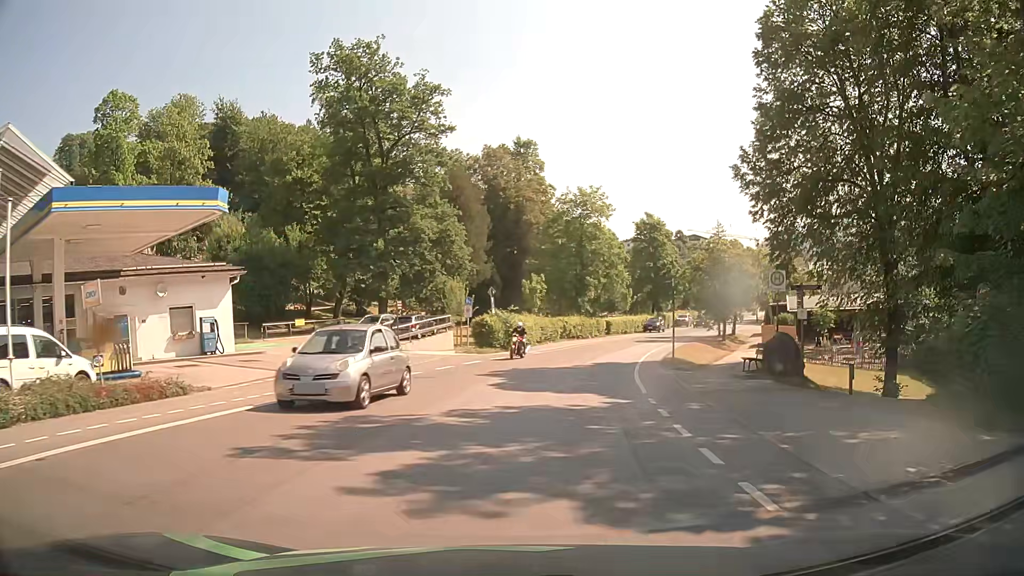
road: tertiary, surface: asphalt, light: Day
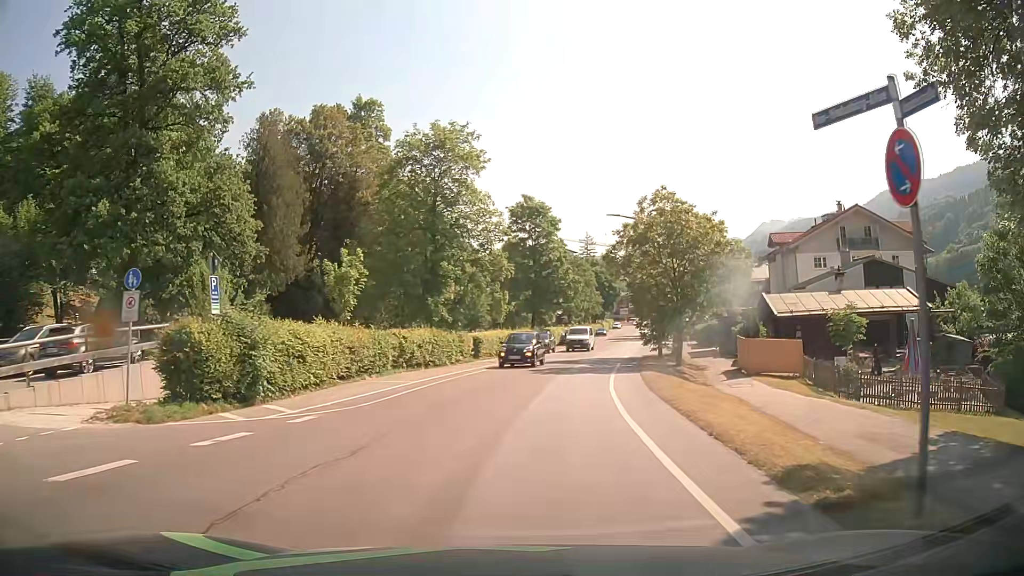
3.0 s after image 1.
(+2.3, +22.2) m; +12°
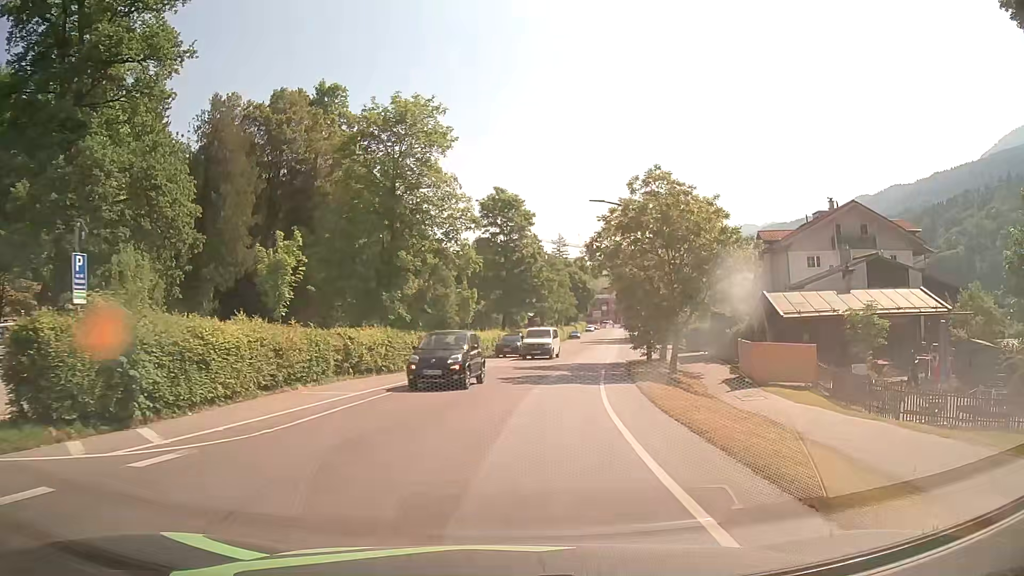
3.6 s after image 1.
(+0.1, +4.5) m; +2°
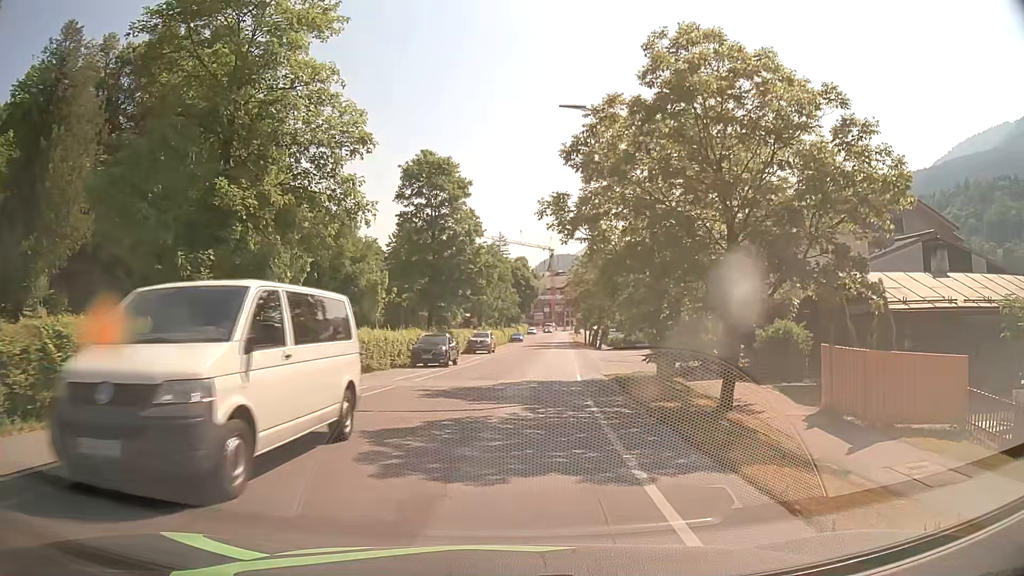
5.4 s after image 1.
(+0.8, +13.3) m; +6°
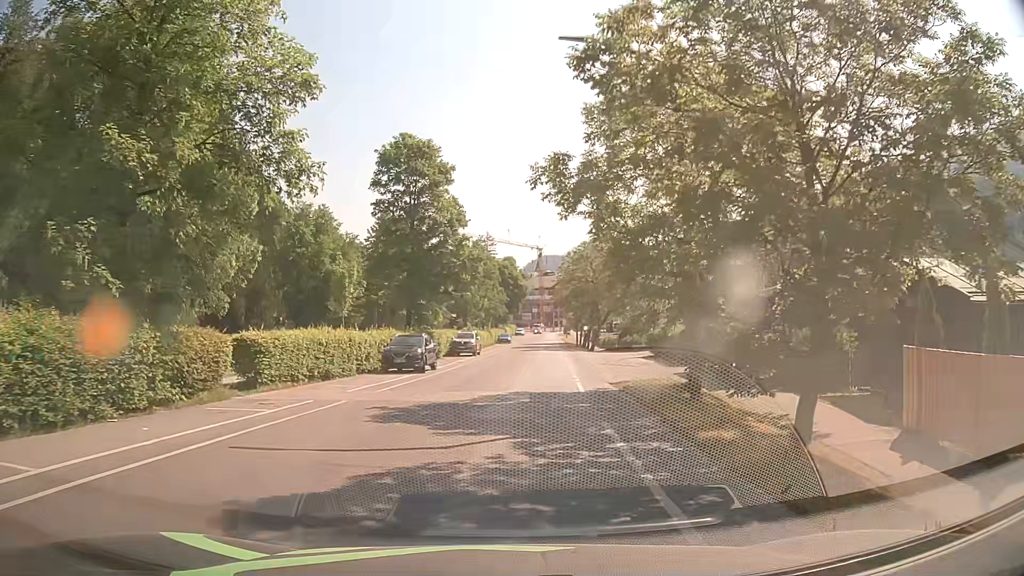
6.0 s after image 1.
(0.0, +4.5) m; 0°
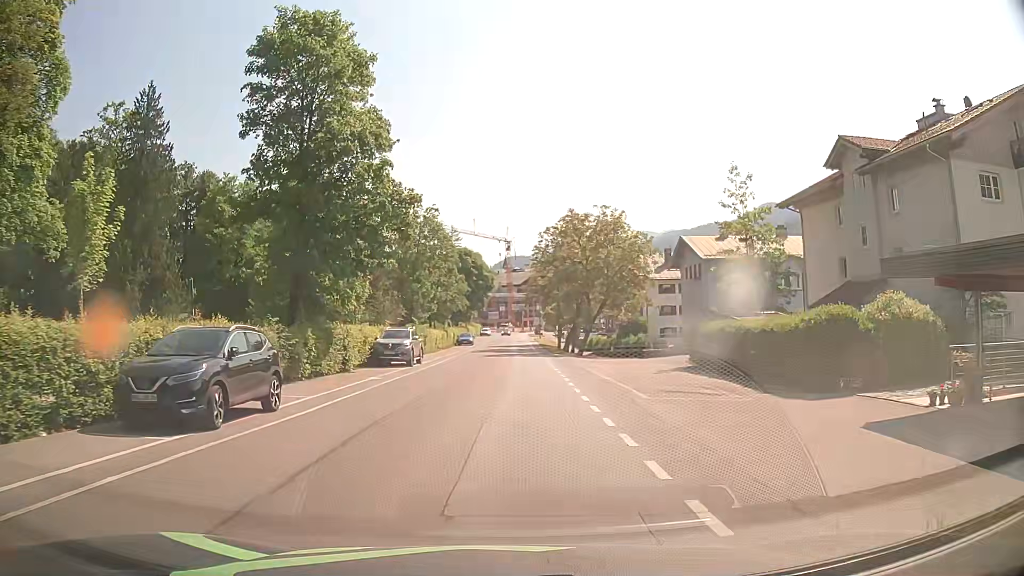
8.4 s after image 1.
(+0.6, +17.9) m; +2°
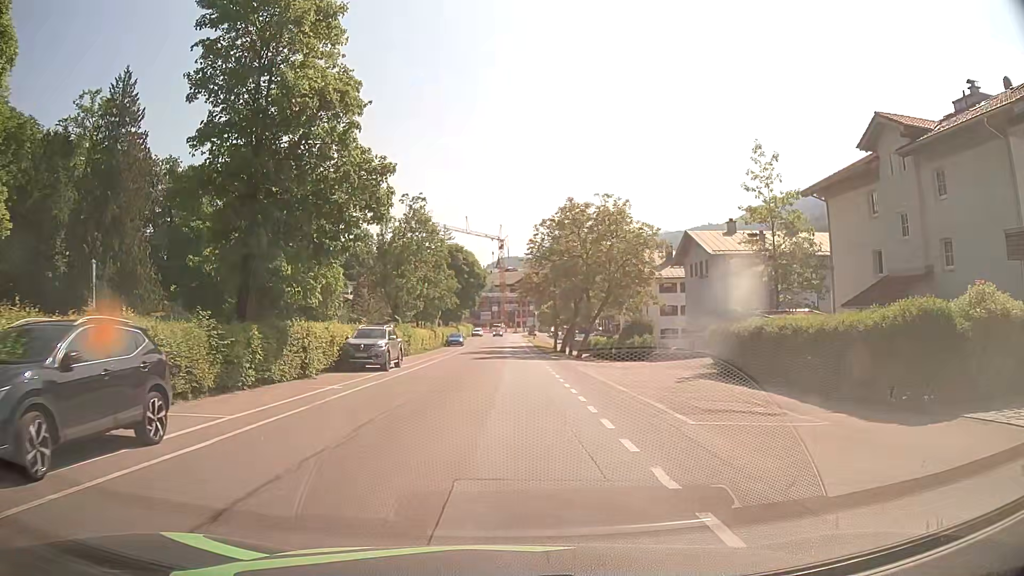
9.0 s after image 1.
(+0.1, +4.5) m; +3°
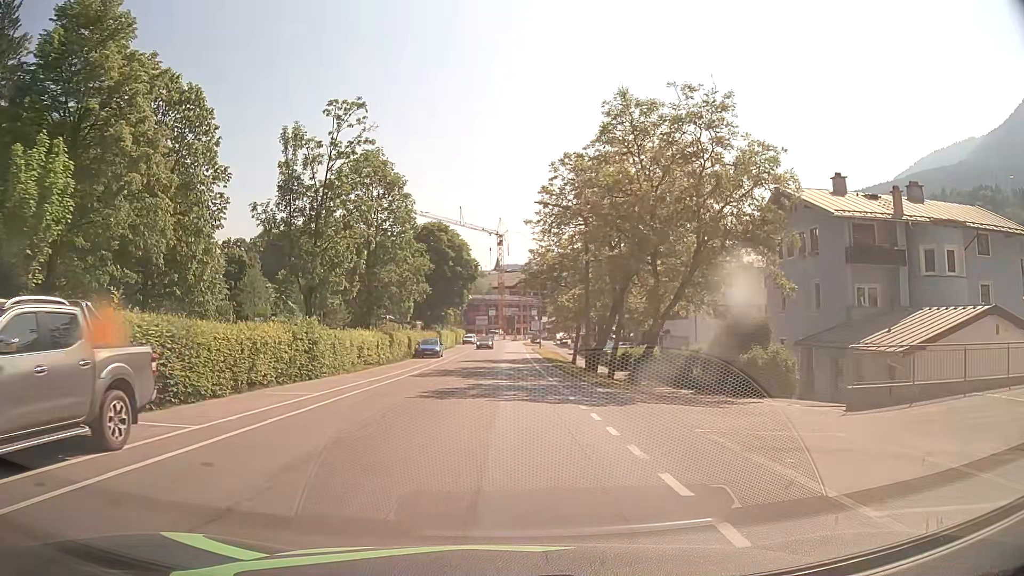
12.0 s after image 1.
(-0.4, +22.2) m; -1°
(0, +10) (0, +20) (0, +30) (0, +40) (0, +50) (0, +60) (0, +70) (0, +80) (0, +90) (0, +100) m
